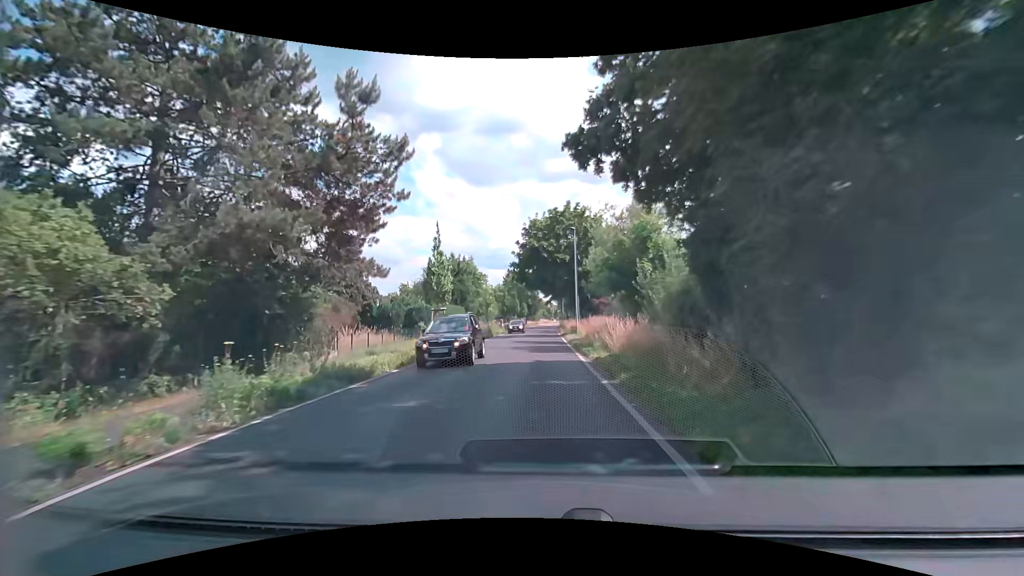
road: tertiary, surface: asphalt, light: Day
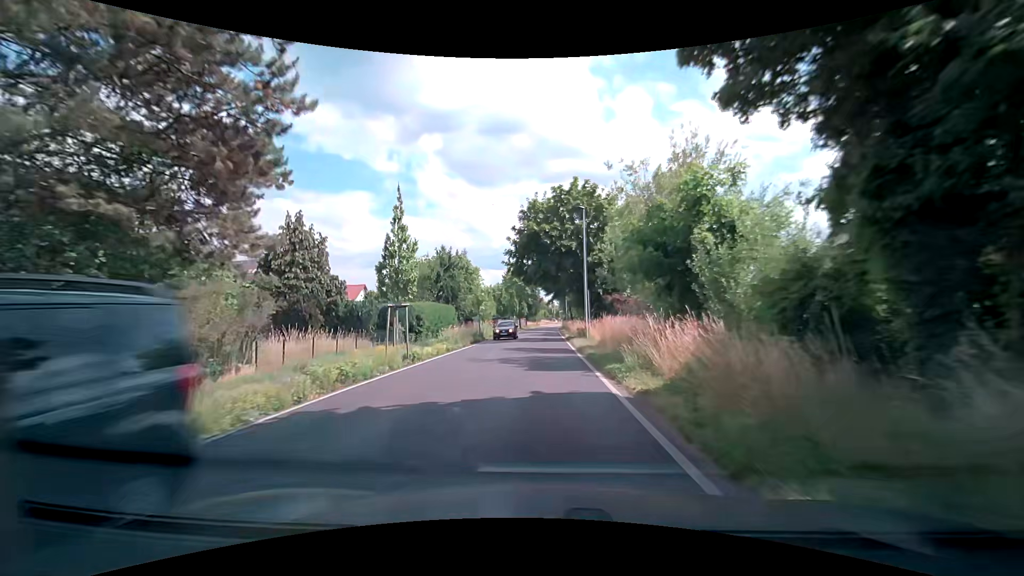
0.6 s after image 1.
(0.0, +7.2) m; 0°
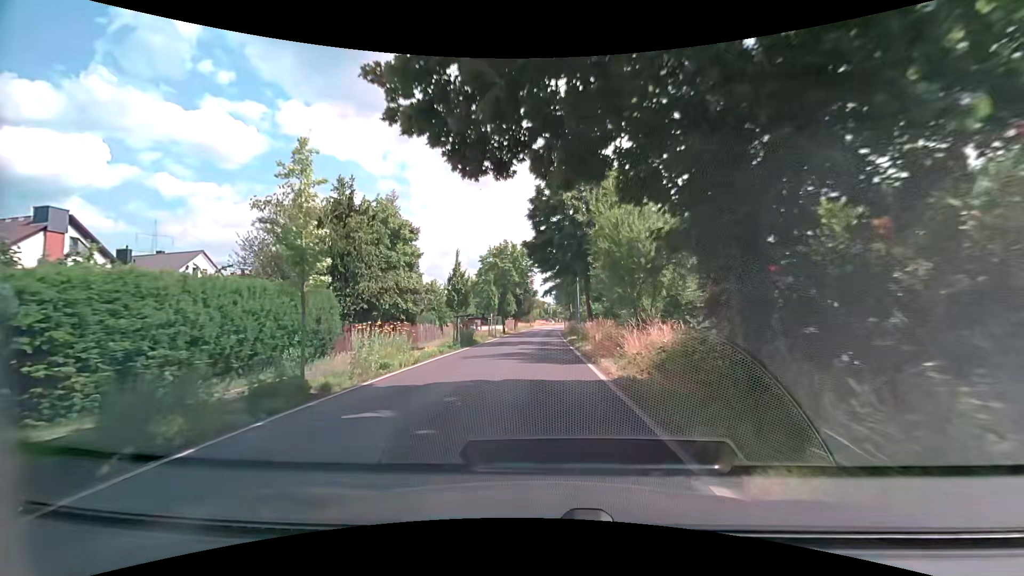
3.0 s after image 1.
(+0.2, +28.8) m; +1°
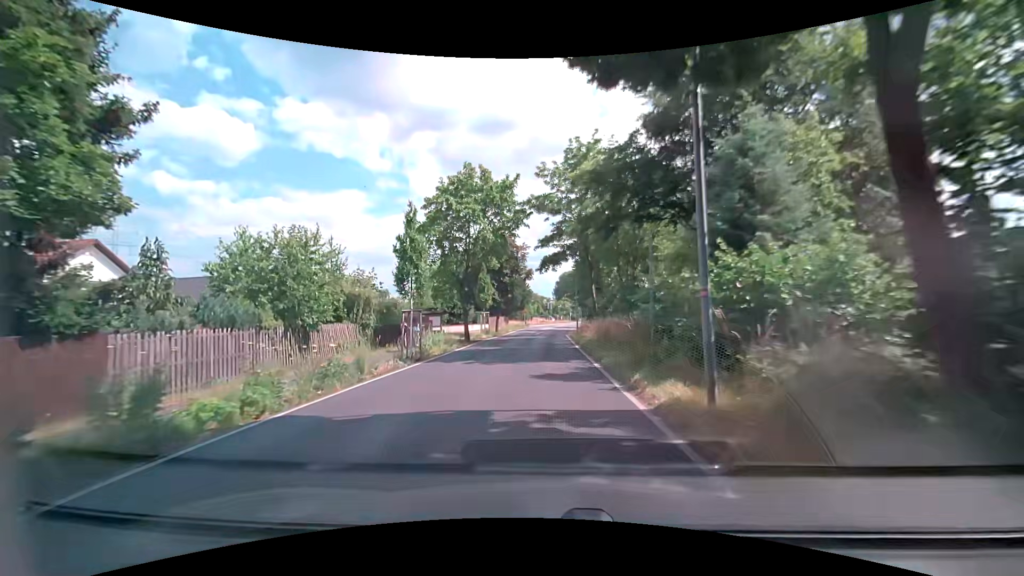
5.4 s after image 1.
(+0.1, +28.7) m; 0°
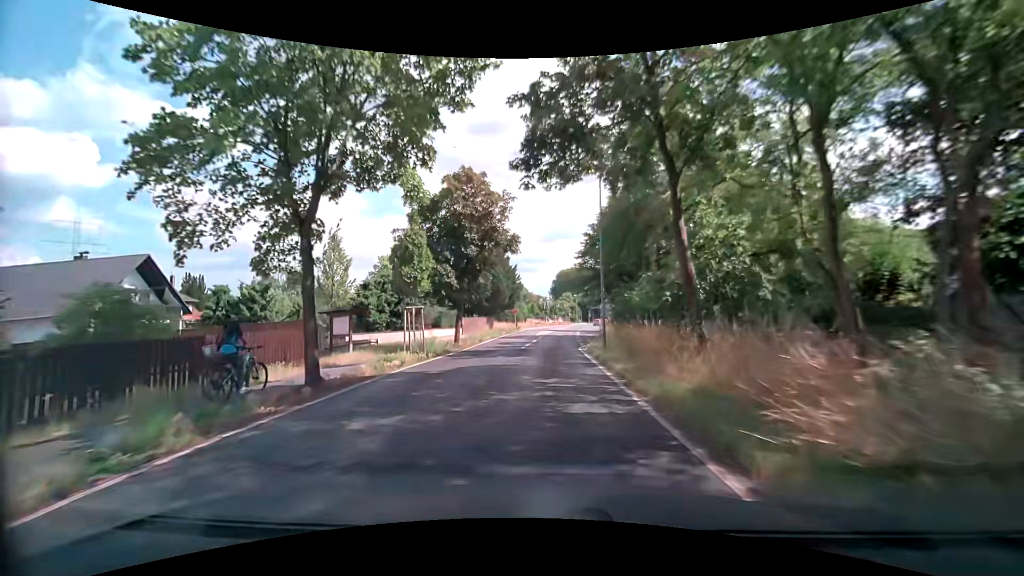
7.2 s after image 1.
(+0.1, +21.3) m; +1°
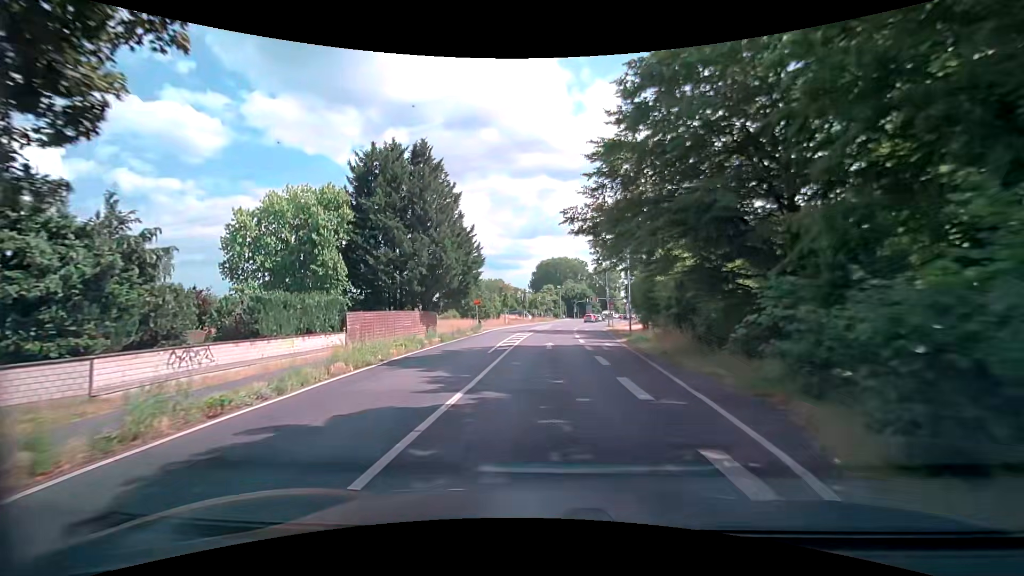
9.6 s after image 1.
(+0.2, +26.6) m; +2°
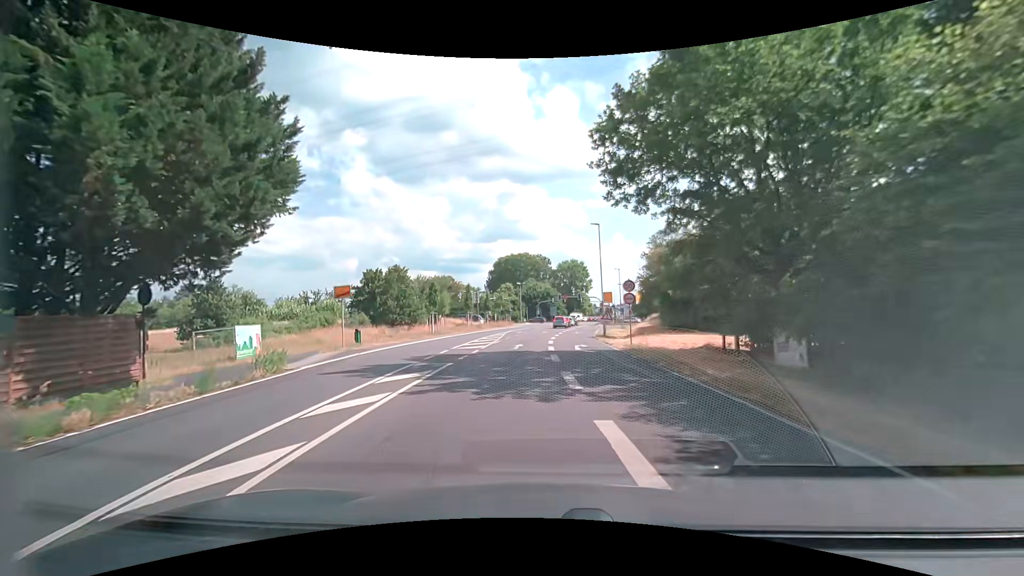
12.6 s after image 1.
(+0.7, +28.4) m; +4°
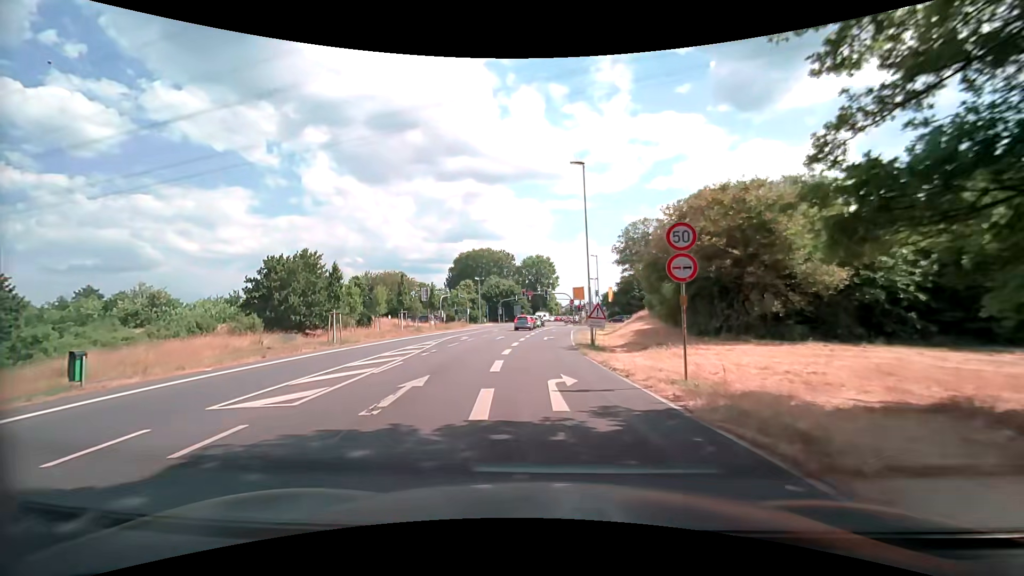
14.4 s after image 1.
(+0.6, +14.8) m; +5°
(0, +10) (0, +20) (0, +30) (0, +40) (+1, +50) (+1, +60) (+3, +70) (+6, +79) (+14, +86) (+23, +90) m
